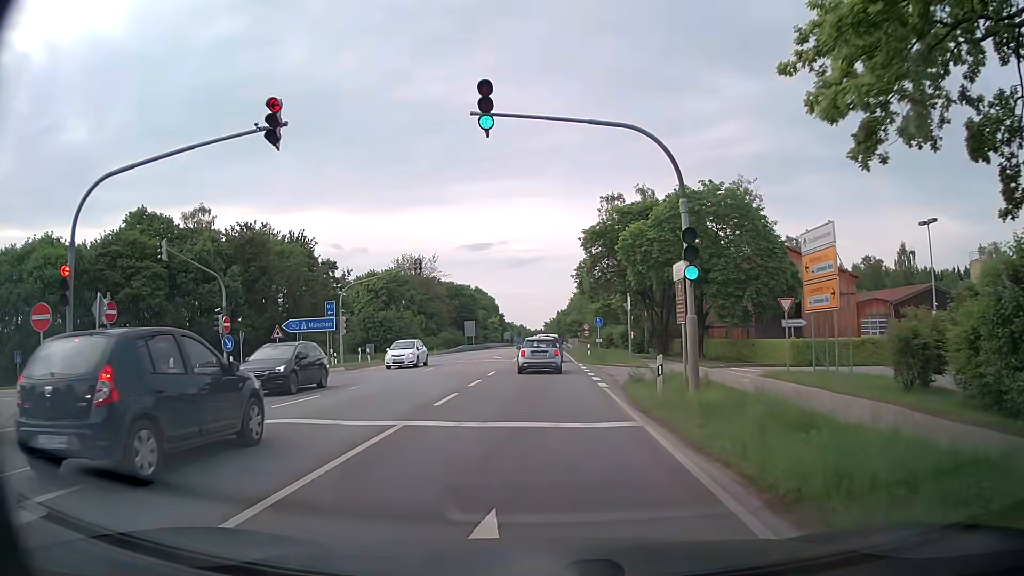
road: secondary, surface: asphalt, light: Day
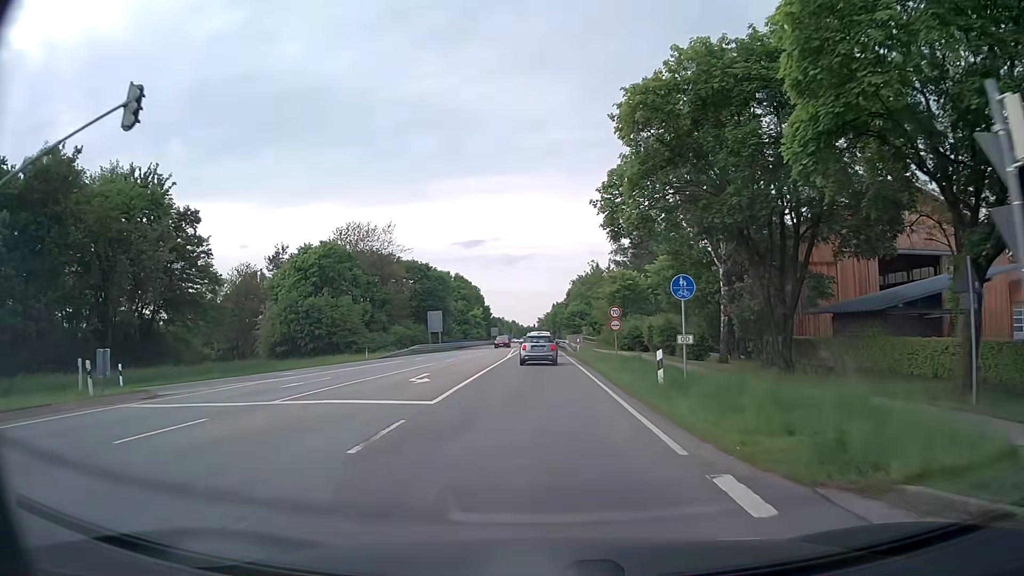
(+0.2, +29.8) m; +1°
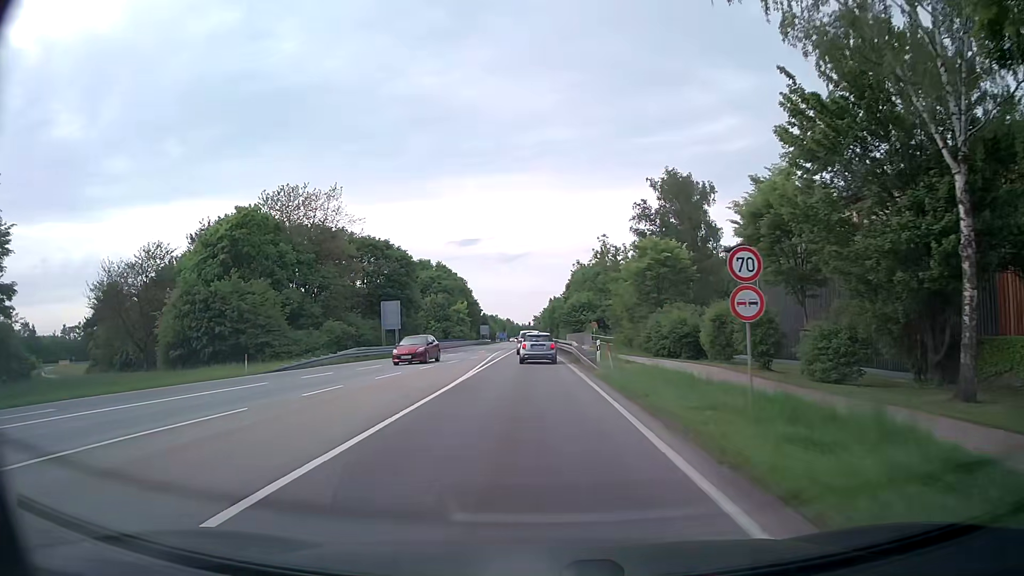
(0.0, +21.9) m; 0°
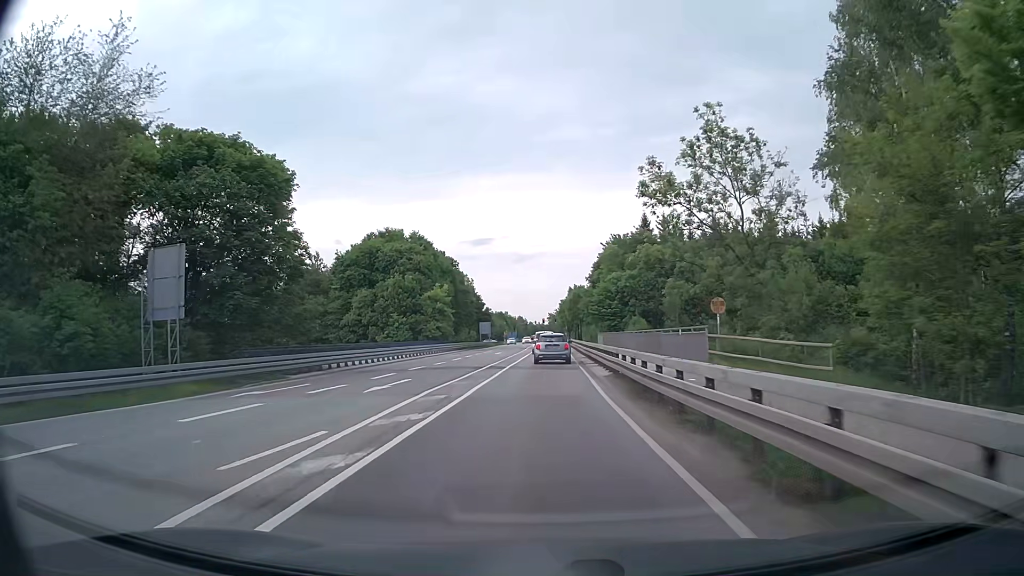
(-0.5, +38.8) m; -1°
(0, +10) (0, +20) (0, +30) (0, +40) (0, +50) (0, +60) (0, +70) (+1, +80) (+1, +90) (+1, +100) m
